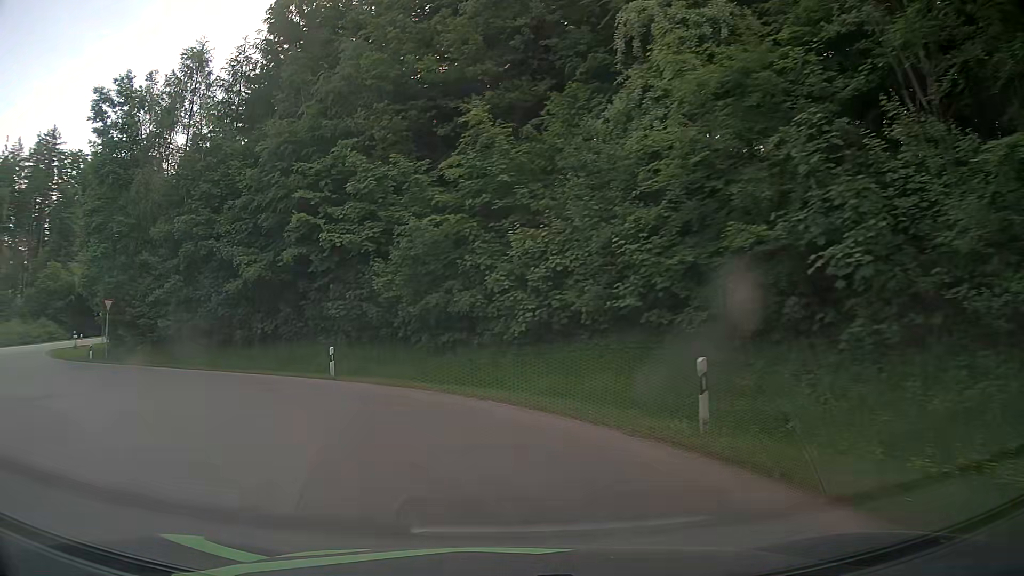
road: tertiary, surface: asphalt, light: Day
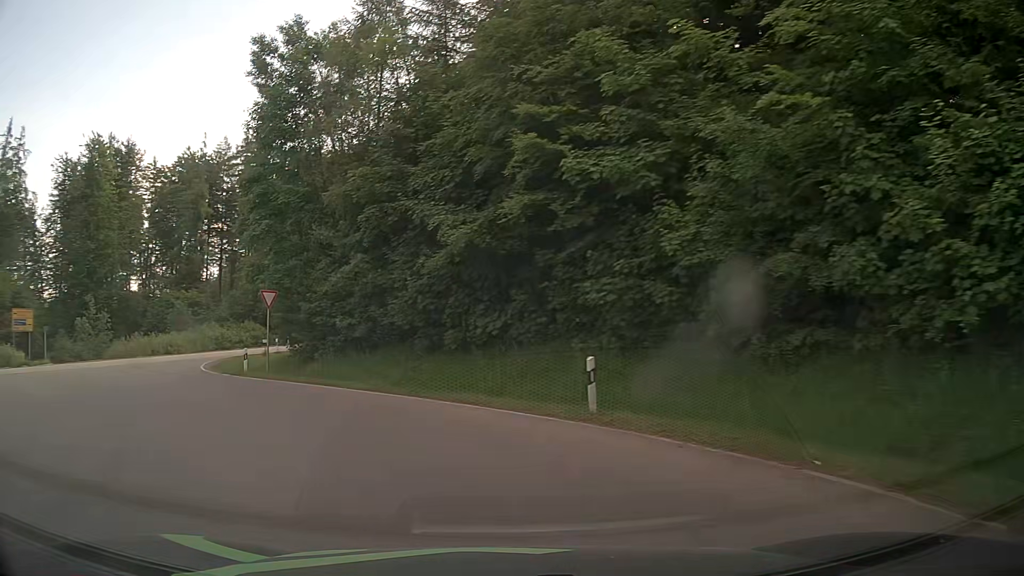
(-1.7, +10.4) m; -21°
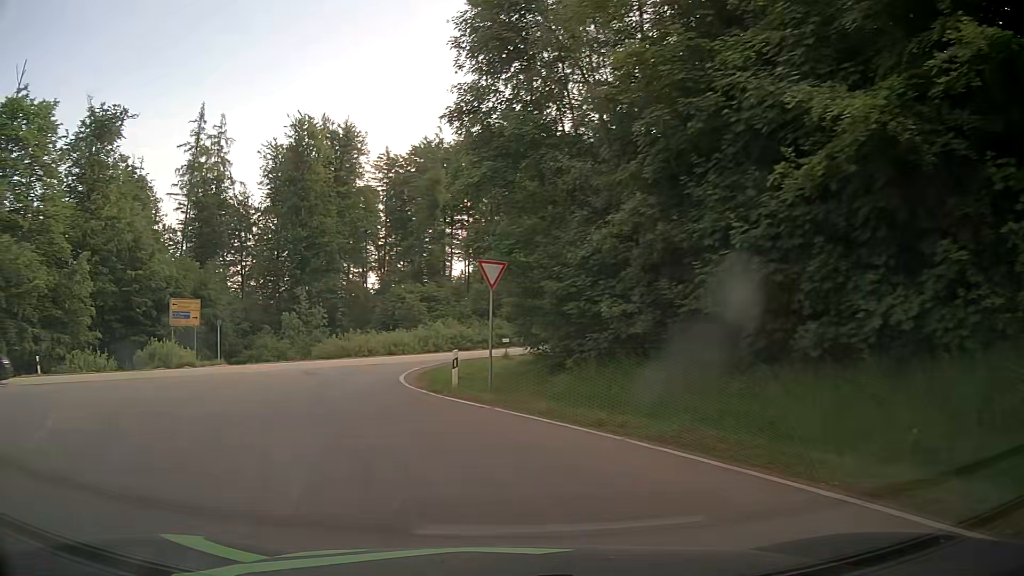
(-2.0, +9.5) m; -24°
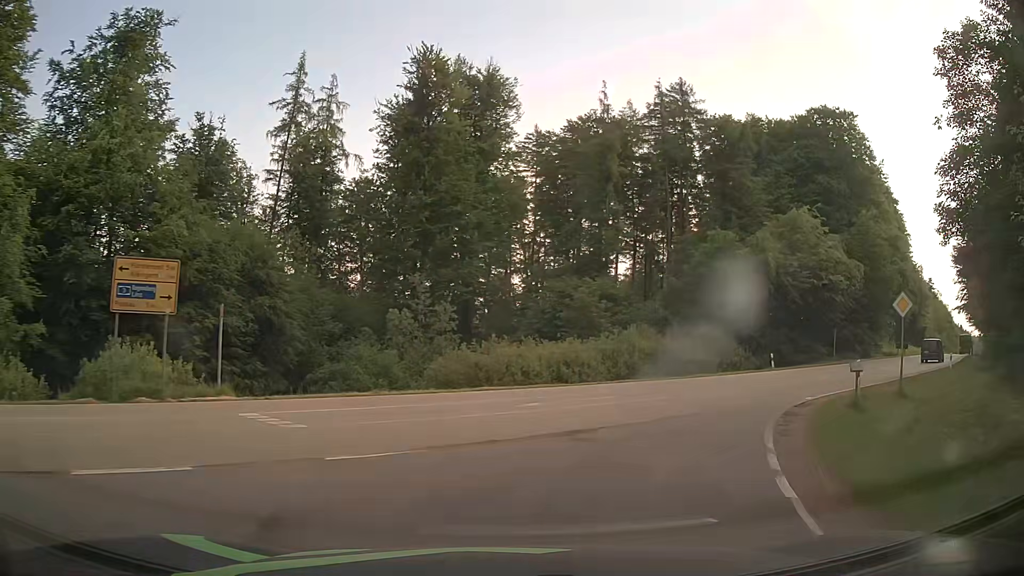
(-4.7, +20.5) m; -13°
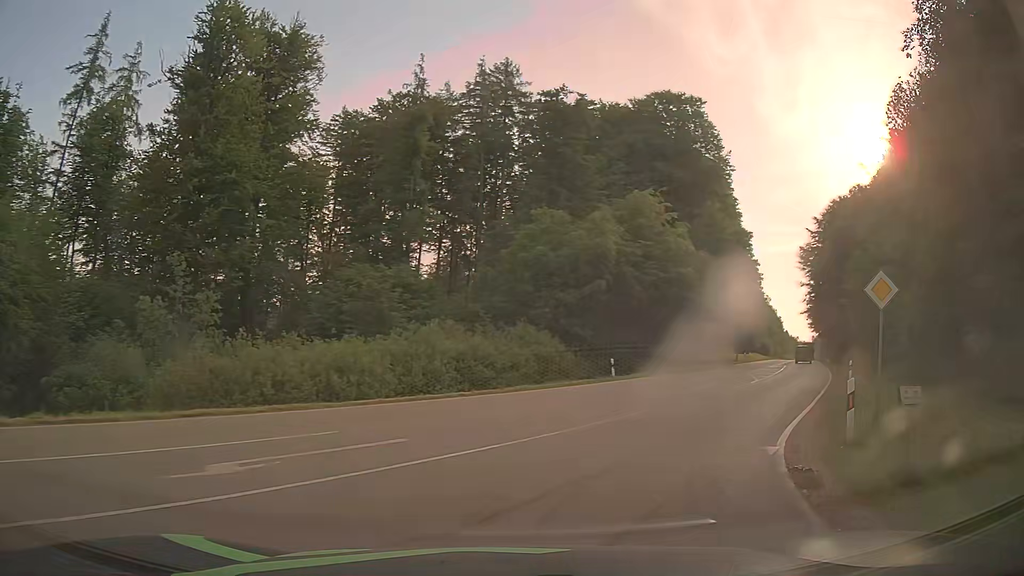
(+1.3, +8.9) m; +16°
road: secondary
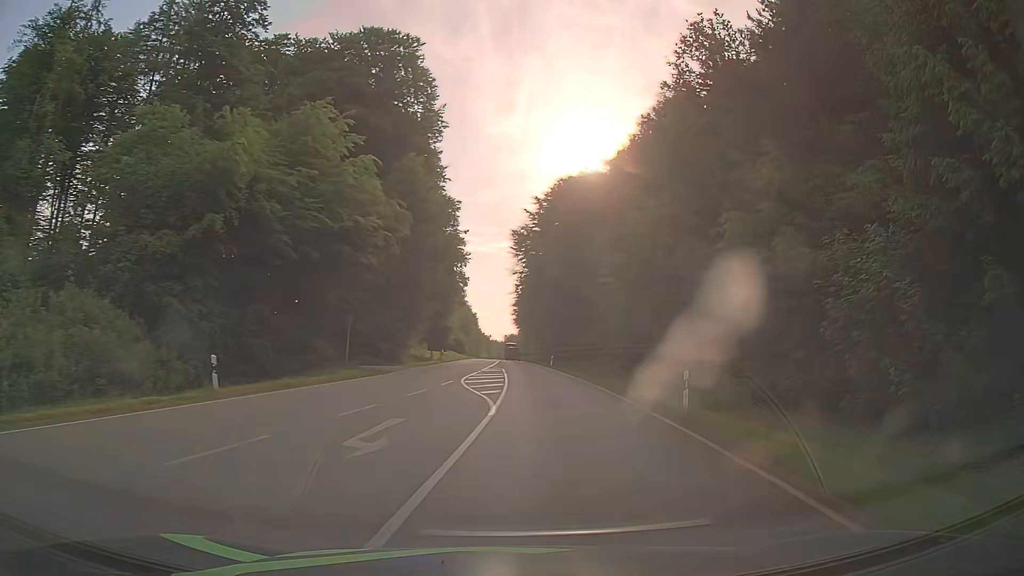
(+4.2, +16.2) m; +27°
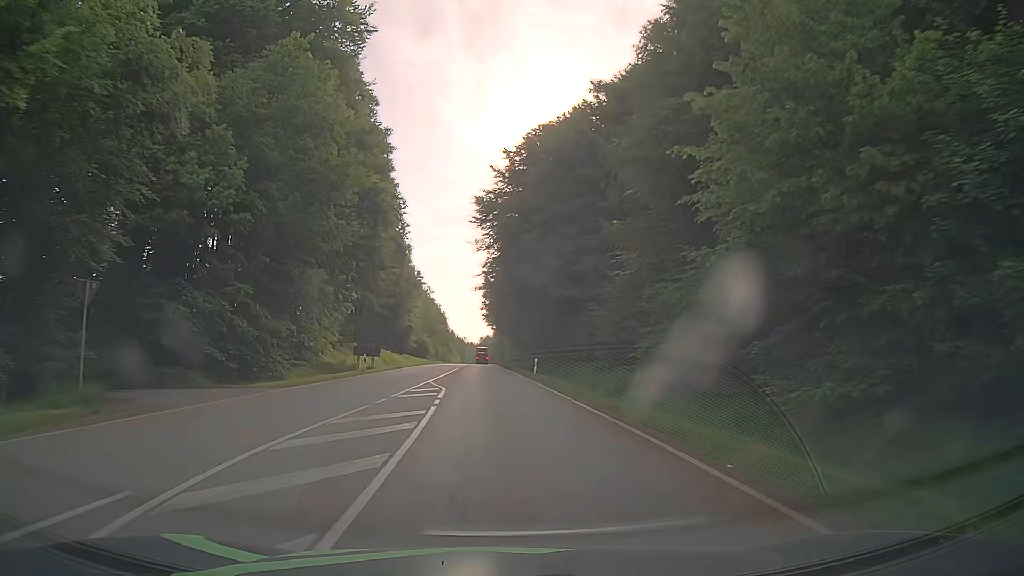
(+1.2, +22.9) m; +3°
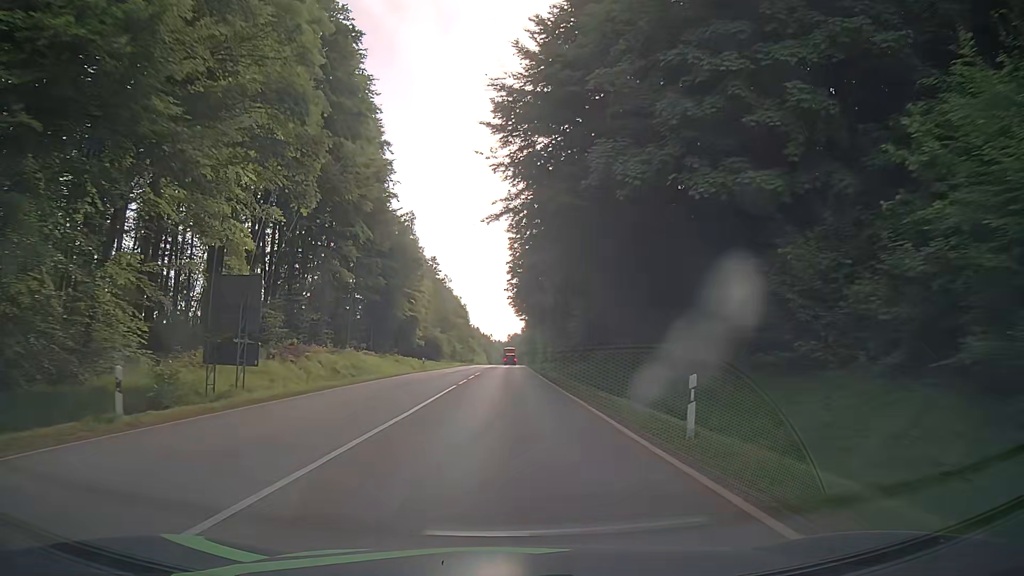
(-0.8, +29.2) m; -3°
(0, +10) (0, +20) (0, +30) (0, +40) (0, +50) (0, +60) (+1, +70) (+1, +80) (+1, +90) (+1, +100) m
